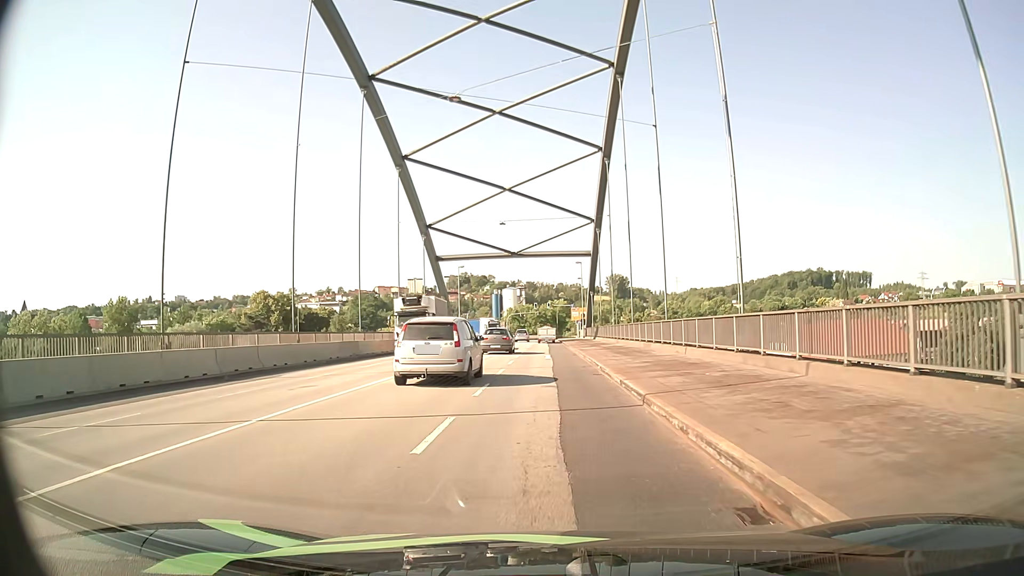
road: primary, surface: asphalt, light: Day
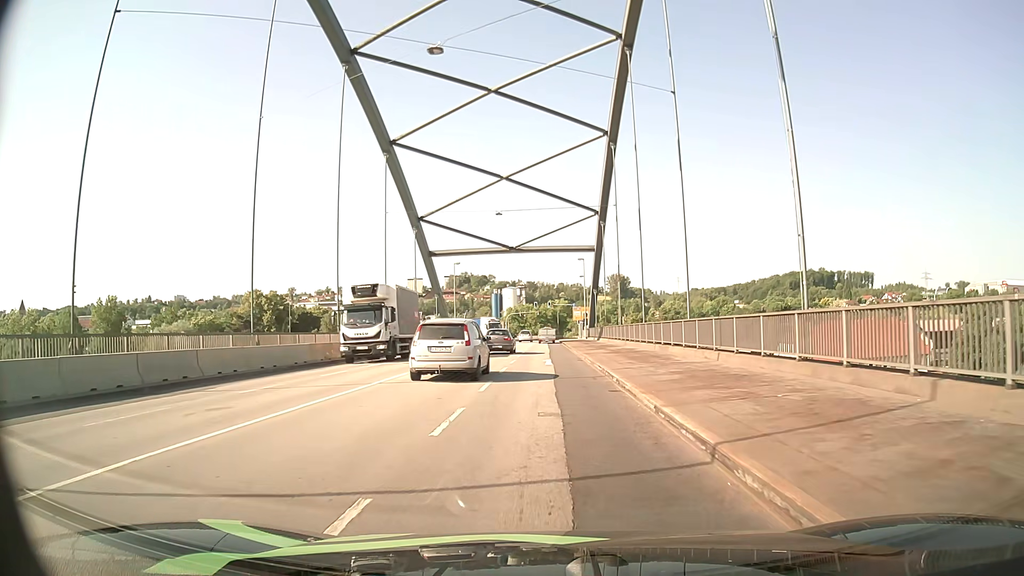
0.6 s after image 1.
(0.0, +4.8) m; 0°
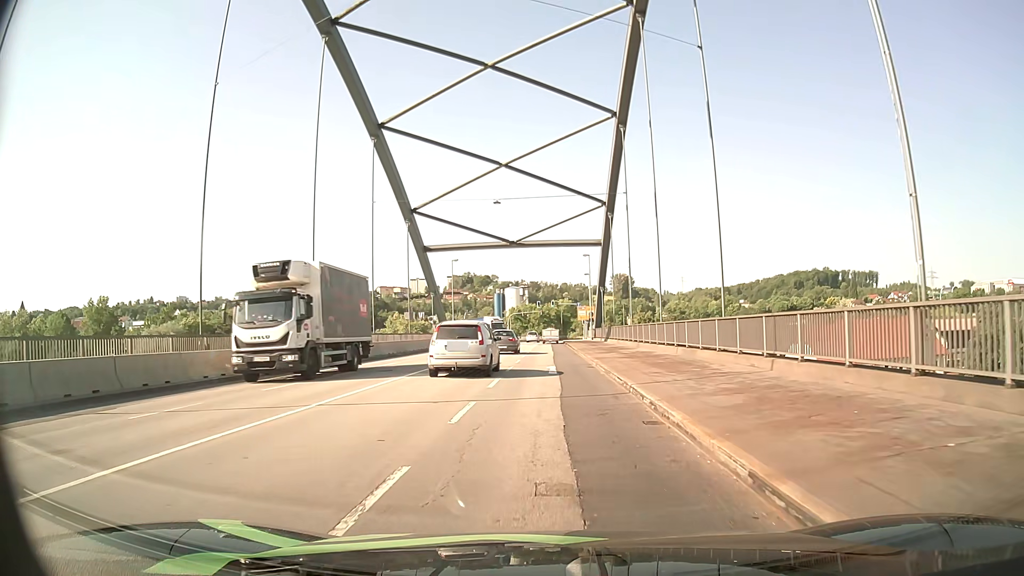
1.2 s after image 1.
(0.0, +4.8) m; 0°
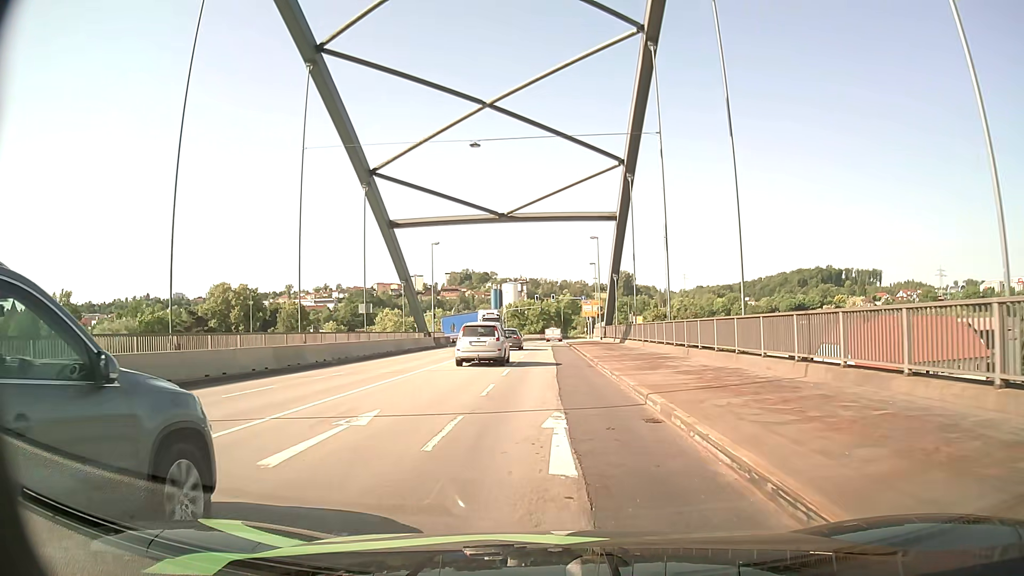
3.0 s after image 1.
(-0.1, +14.2) m; 0°
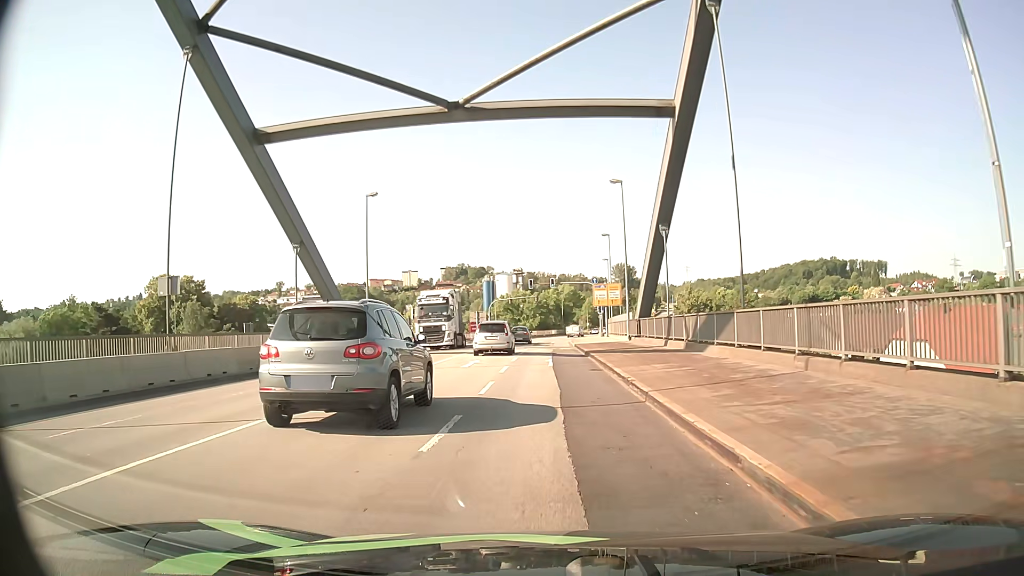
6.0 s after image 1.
(-0.2, +24.3) m; 0°
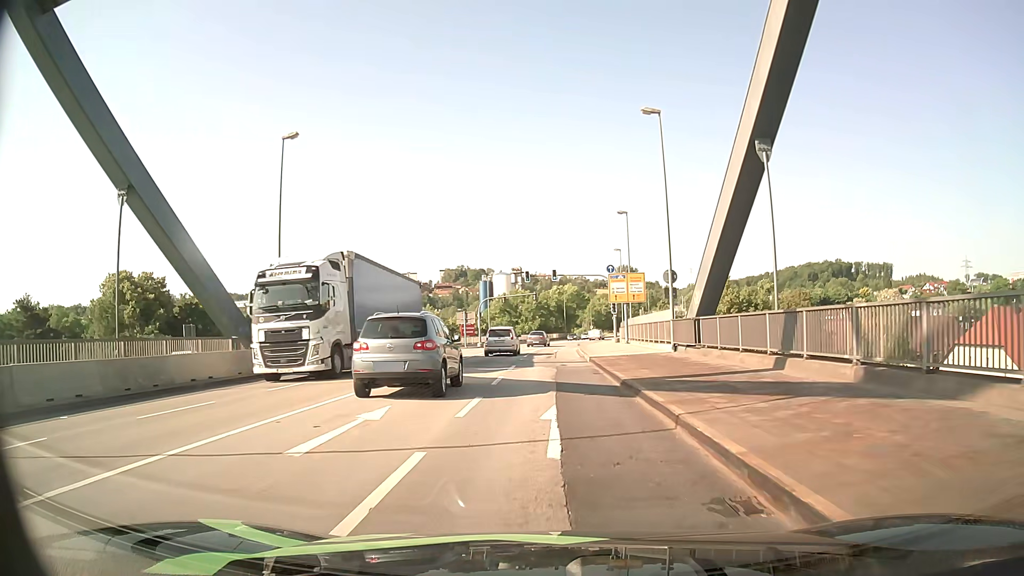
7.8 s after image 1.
(0.0, +15.0) m; 0°
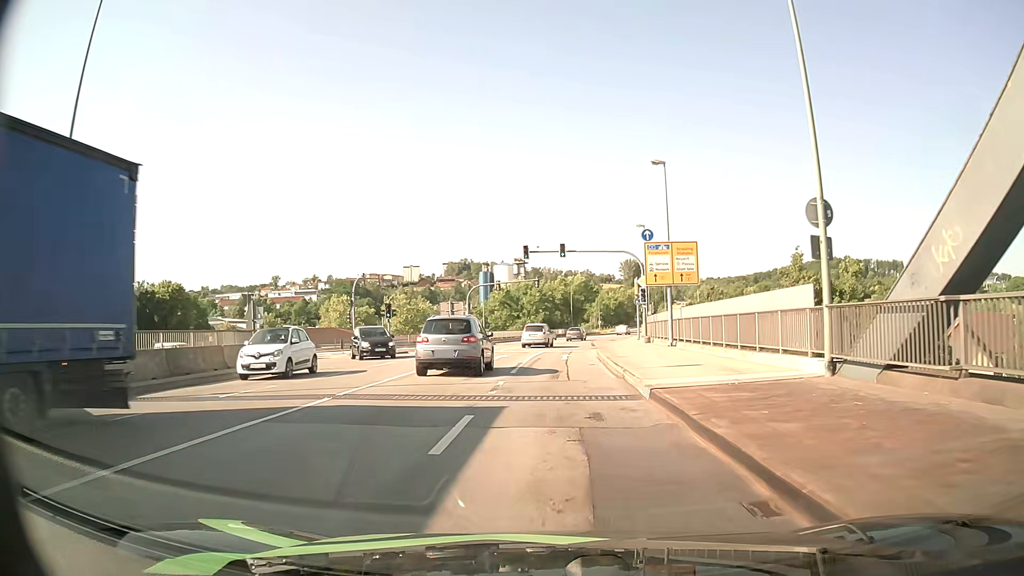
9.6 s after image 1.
(0.0, +15.3) m; -1°
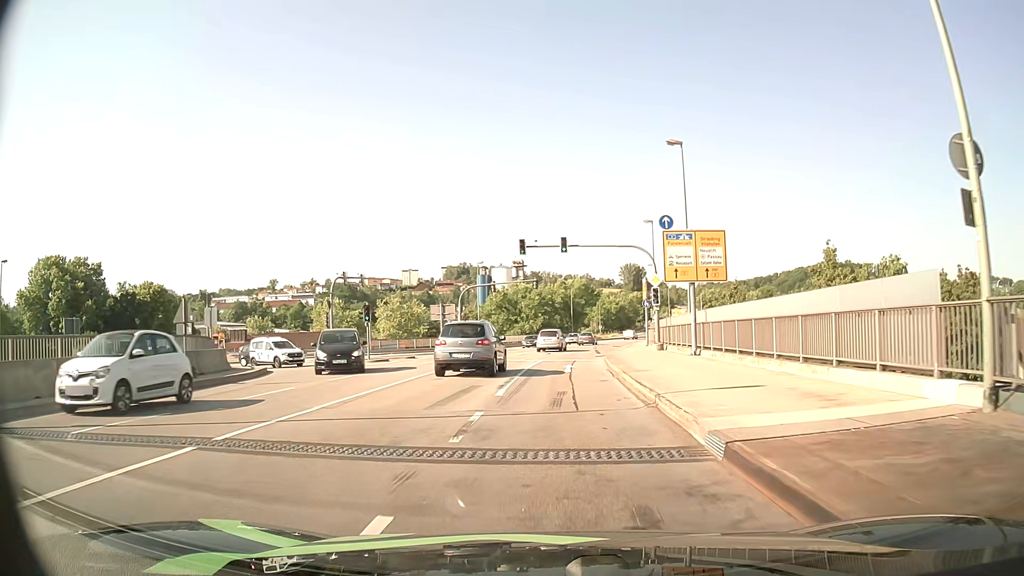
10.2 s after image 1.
(0.0, +5.2) m; 0°
